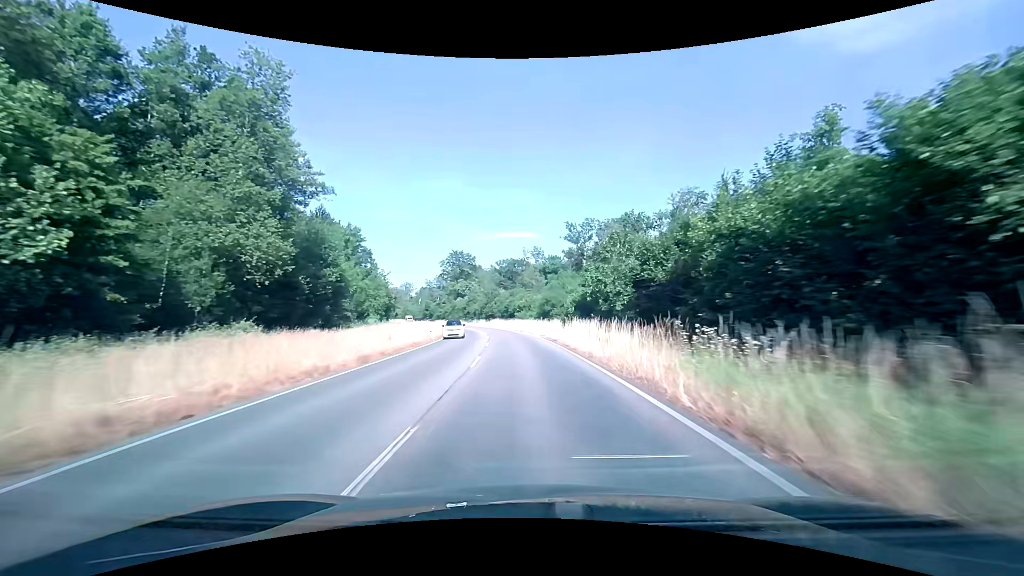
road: primary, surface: asphalt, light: Day
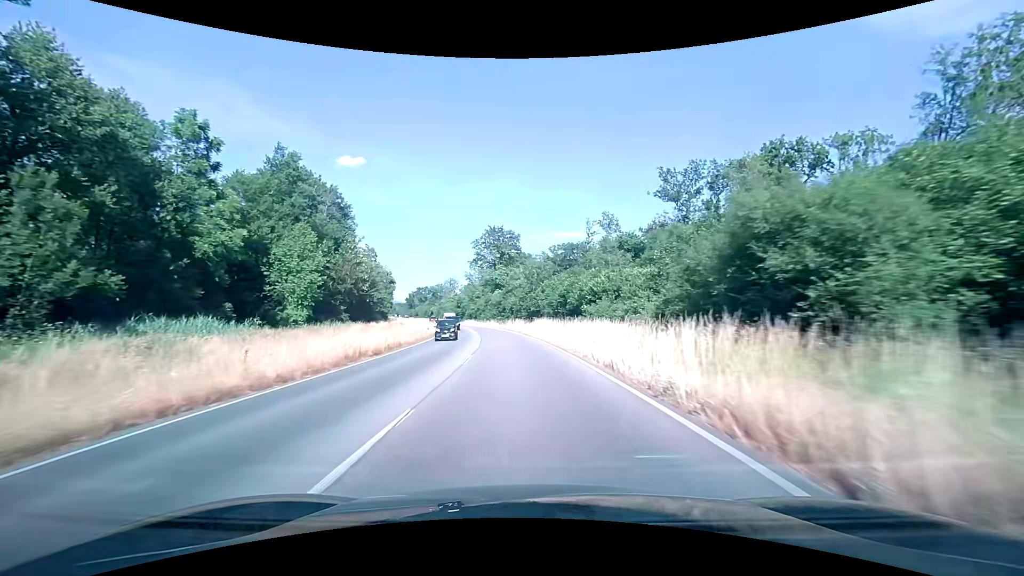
(-1.5, +46.7) m; -5°
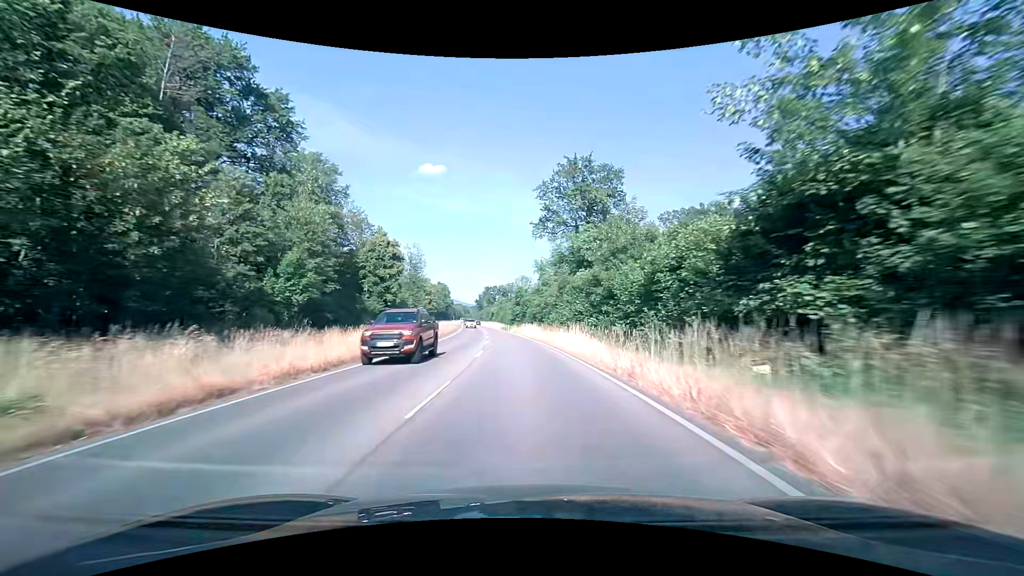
(-4.3, +56.7) m; -9°
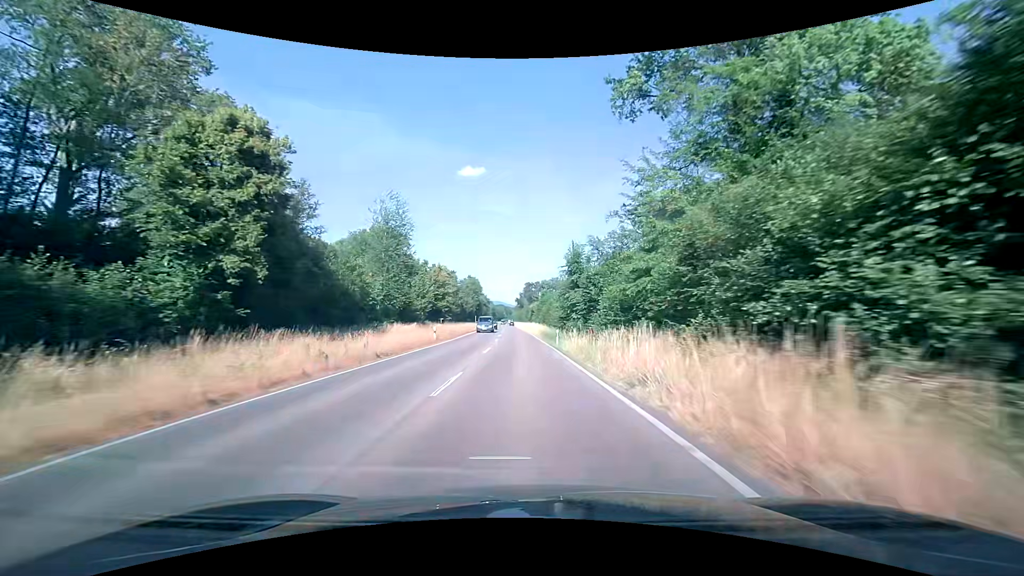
(-2.1, +46.2) m; -5°
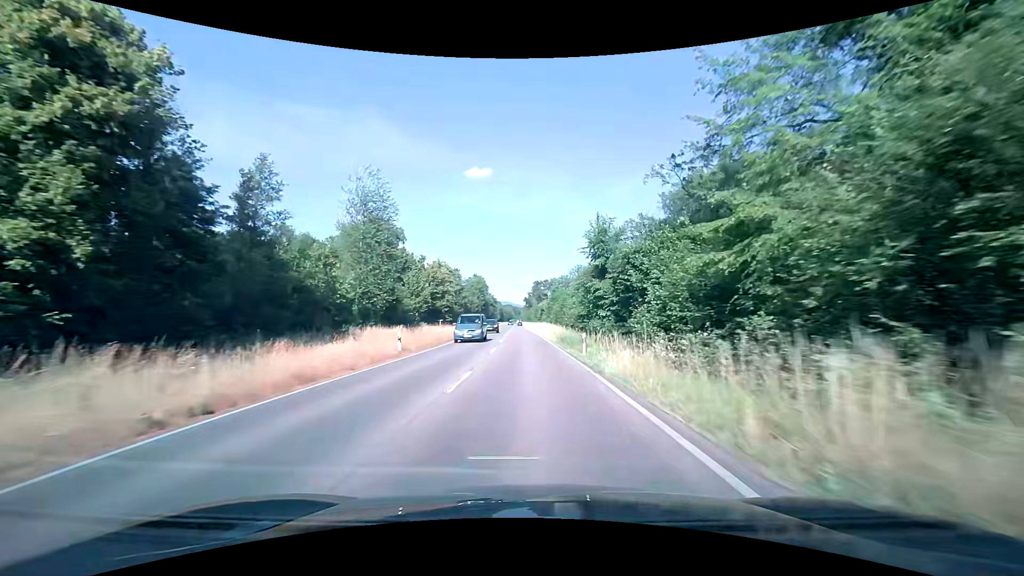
(-0.1, +11.7) m; -1°
(0, +10) (0, +20) (0, +30) (0, +40) (0, +50) (-1, +60) (-1, +70) (-1, +80) (-2, +90) (-2, +100) m
